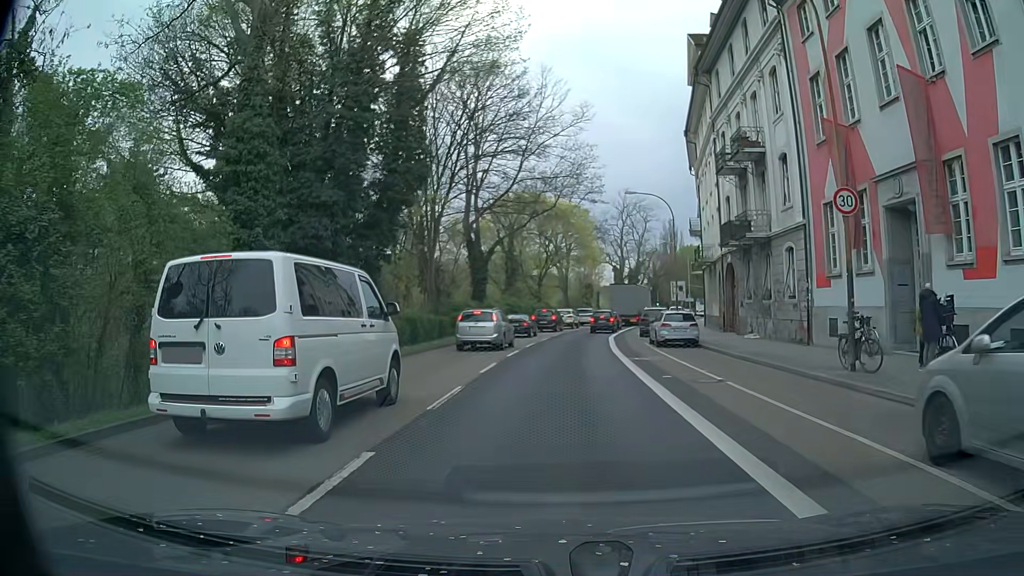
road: primary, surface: asphalt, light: Day
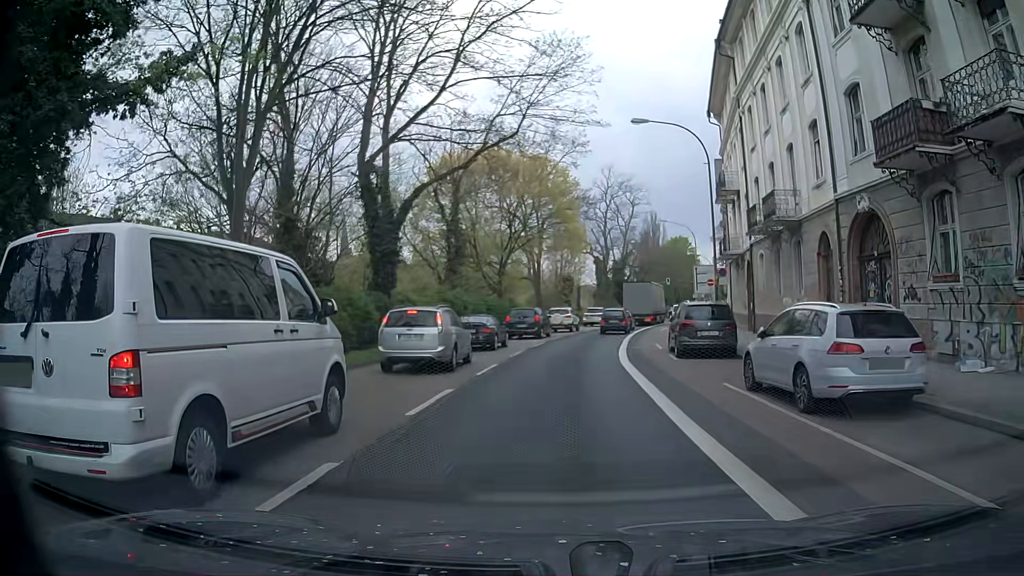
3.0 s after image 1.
(+0.2, +18.4) m; +2°
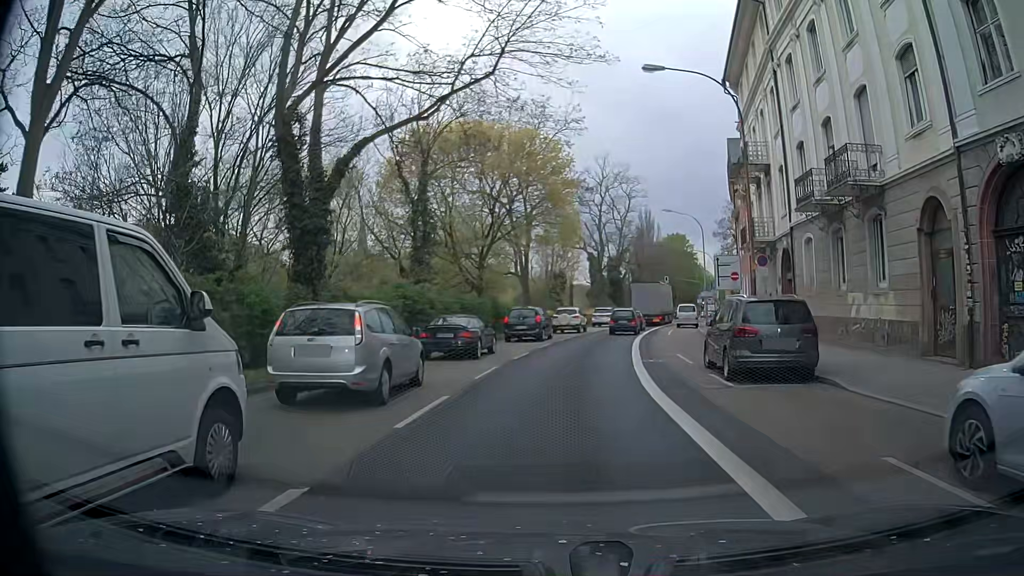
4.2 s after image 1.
(+0.1, +6.9) m; +2°
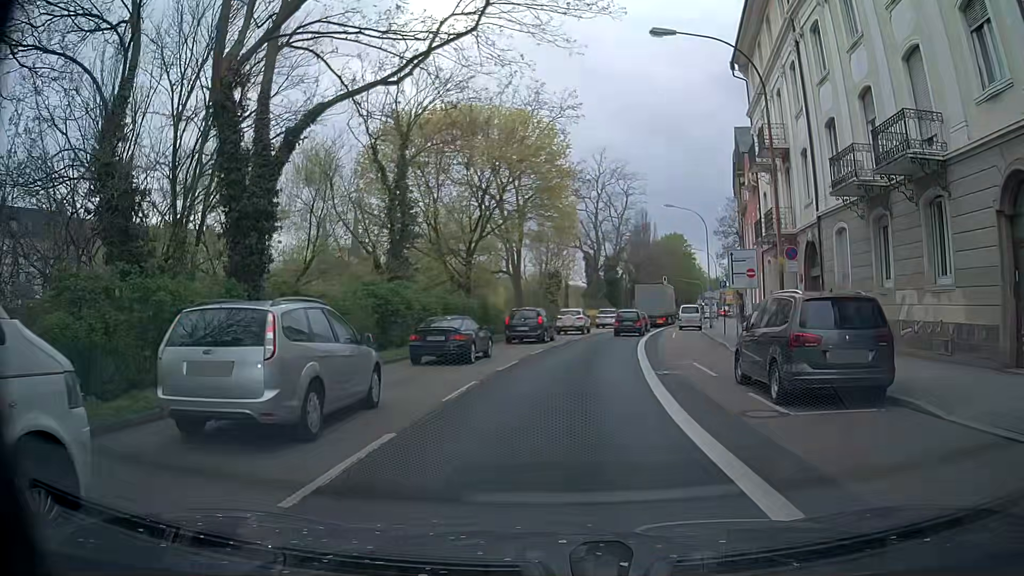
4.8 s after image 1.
(0.0, +3.4) m; 0°
